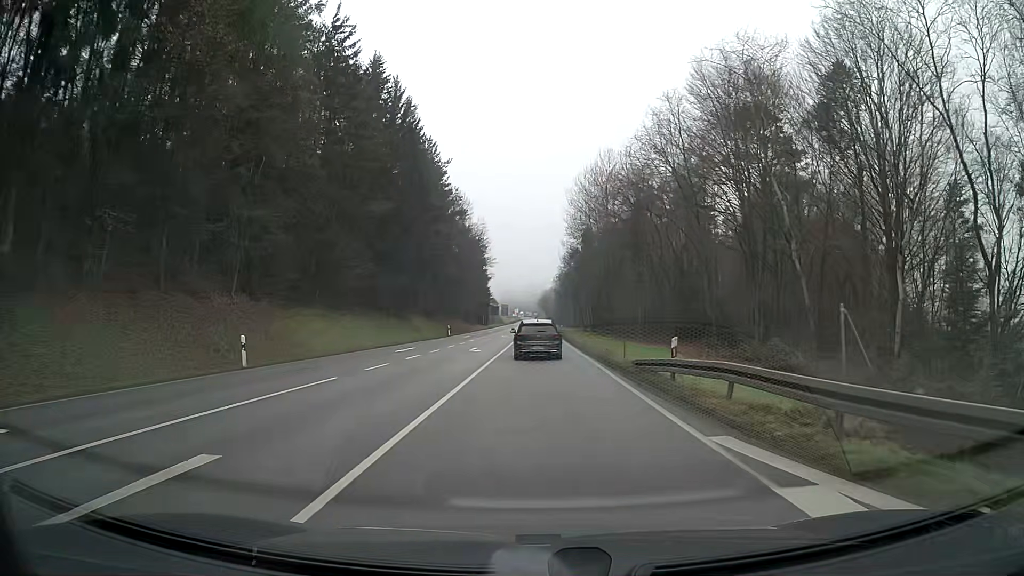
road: secondary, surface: asphalt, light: Day
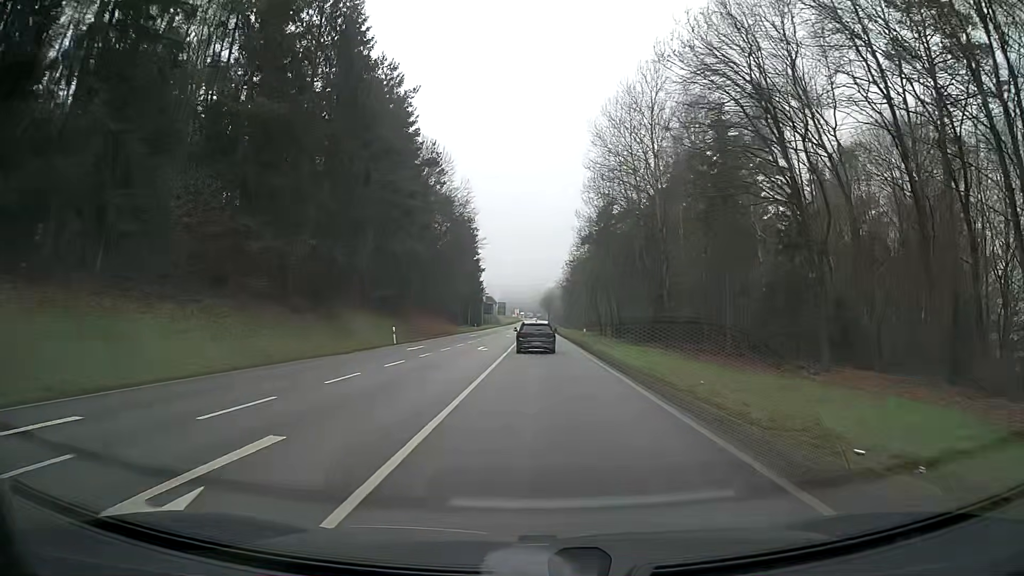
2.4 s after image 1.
(-0.1, +29.0) m; 0°
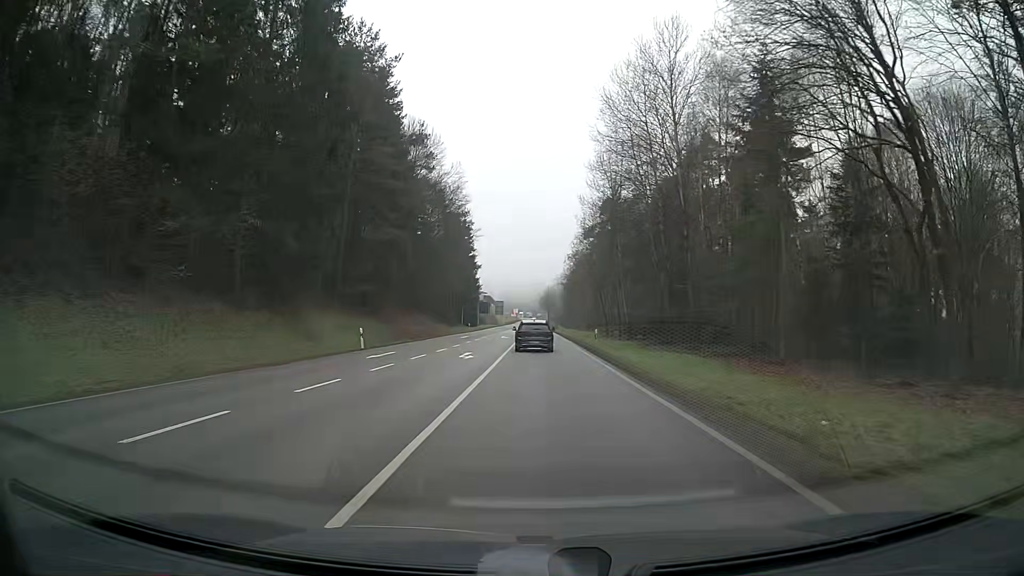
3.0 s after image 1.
(0.0, +8.1) m; 0°
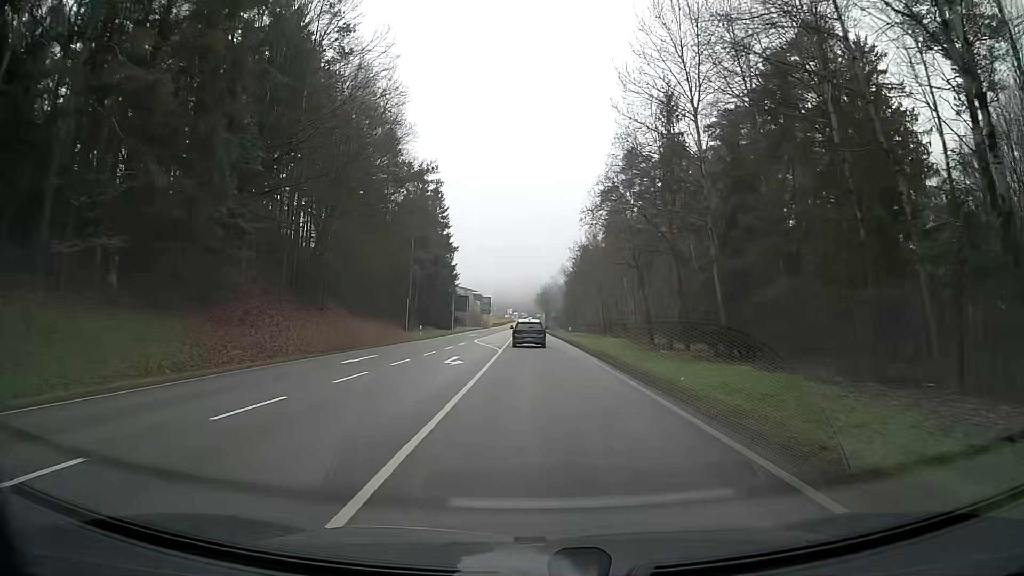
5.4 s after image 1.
(-0.1, +34.1) m; 0°
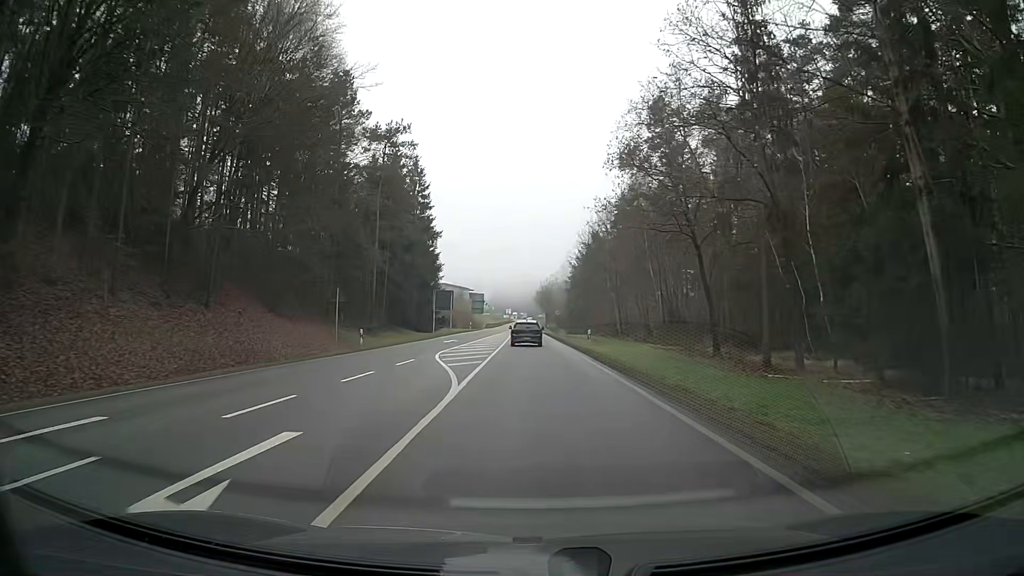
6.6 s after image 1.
(+0.3, +17.9) m; +1°
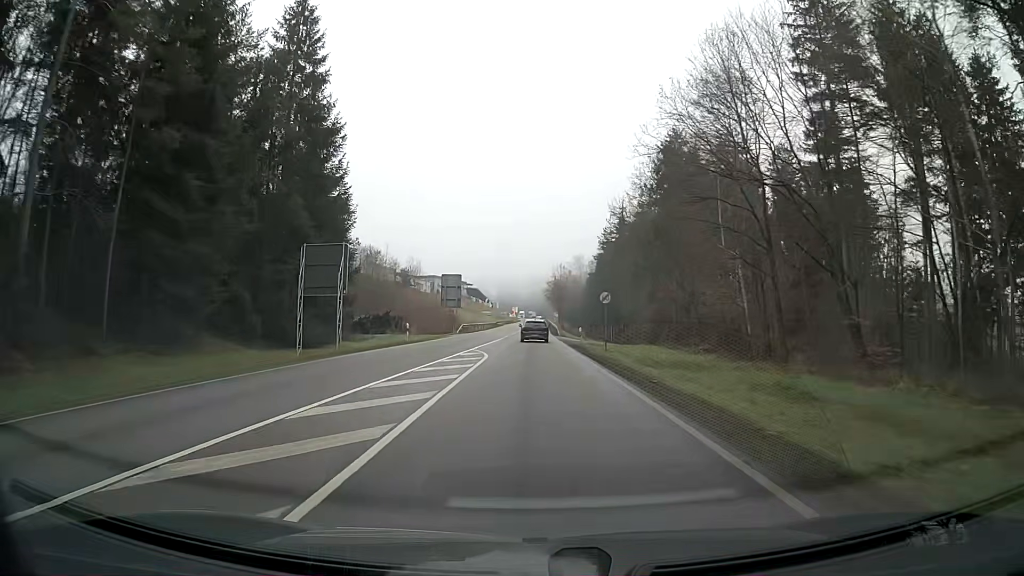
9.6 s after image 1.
(-0.7, +46.3) m; -2°
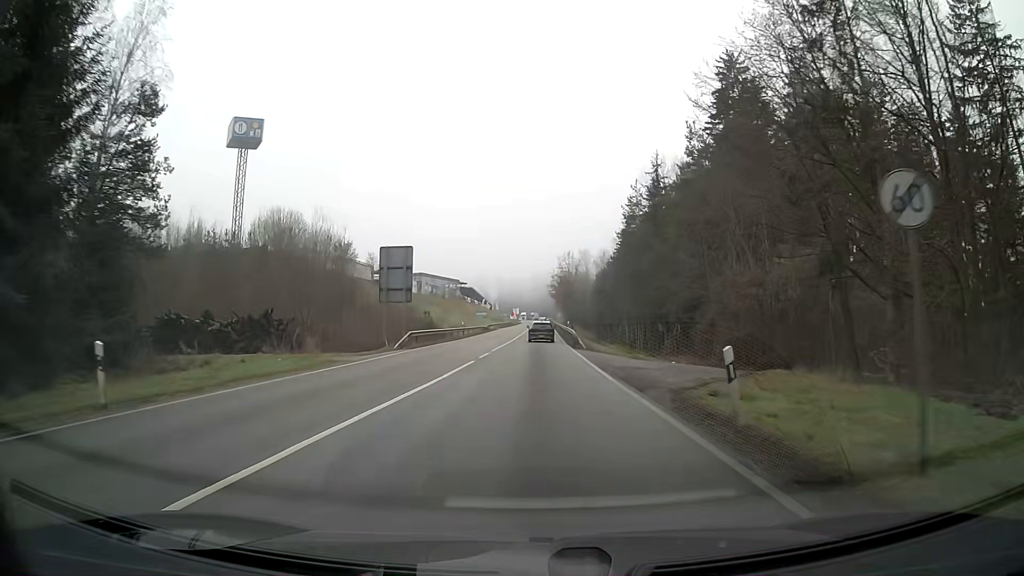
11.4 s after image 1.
(-0.1, +28.2) m; 0°
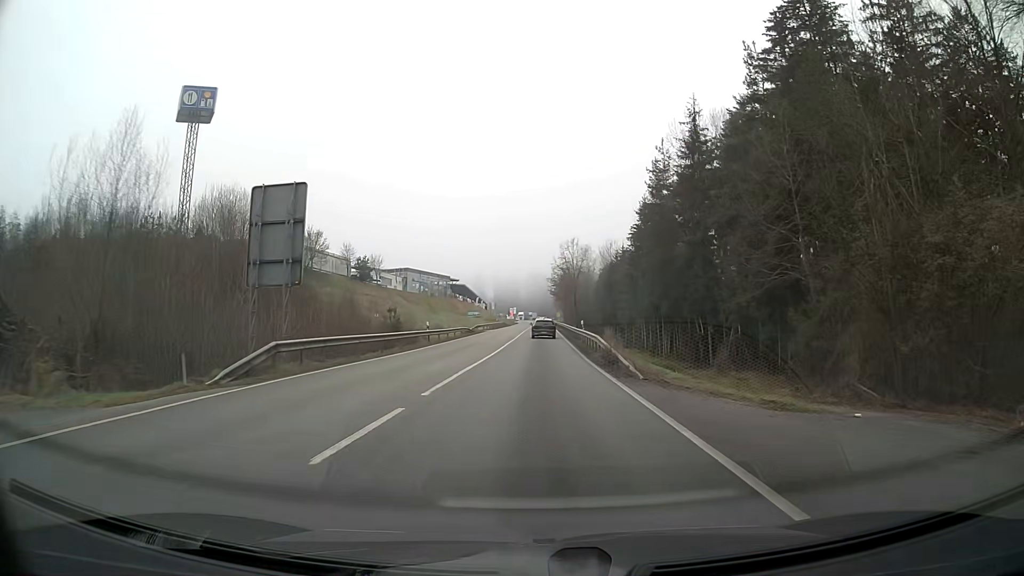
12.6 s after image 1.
(+0.1, +18.9) m; 0°
(0, +10) (0, +20) (0, +30) (0, +40) (0, +50) (0, +60) (0, +70) (0, +80) (+1, +90) (+1, +100) m
